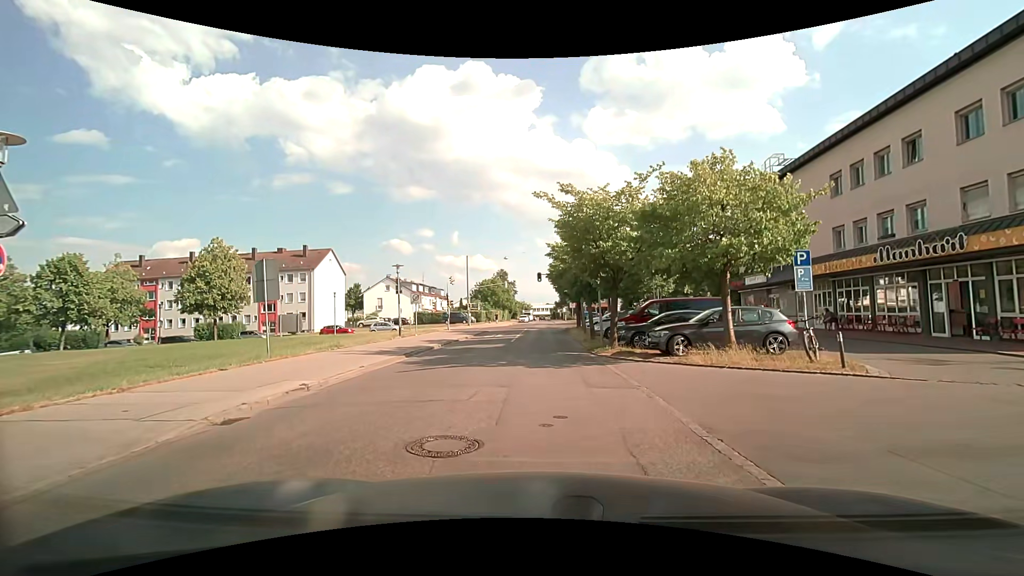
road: residential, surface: asphalt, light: Day
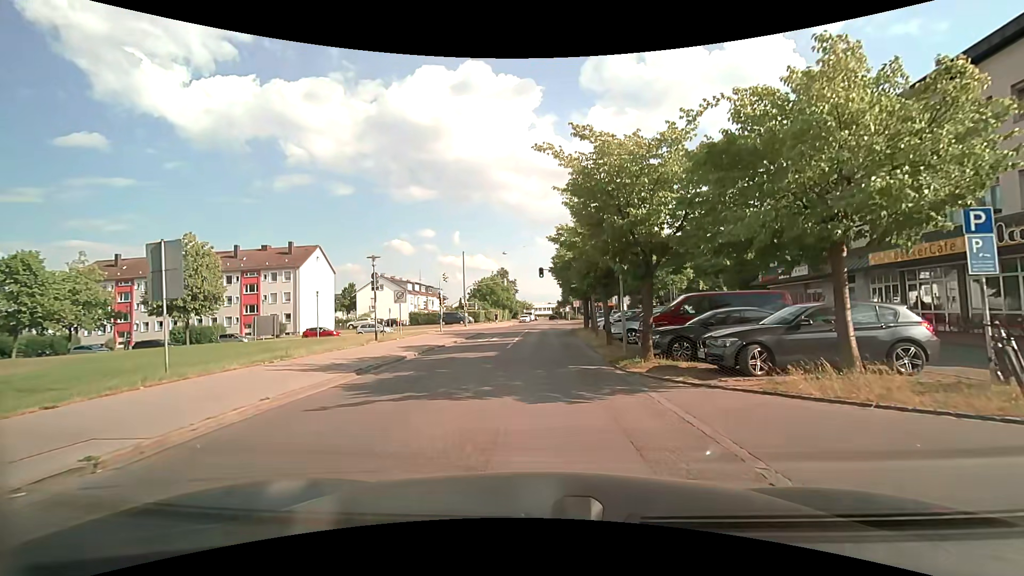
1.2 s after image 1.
(0.0, +5.1) m; 0°
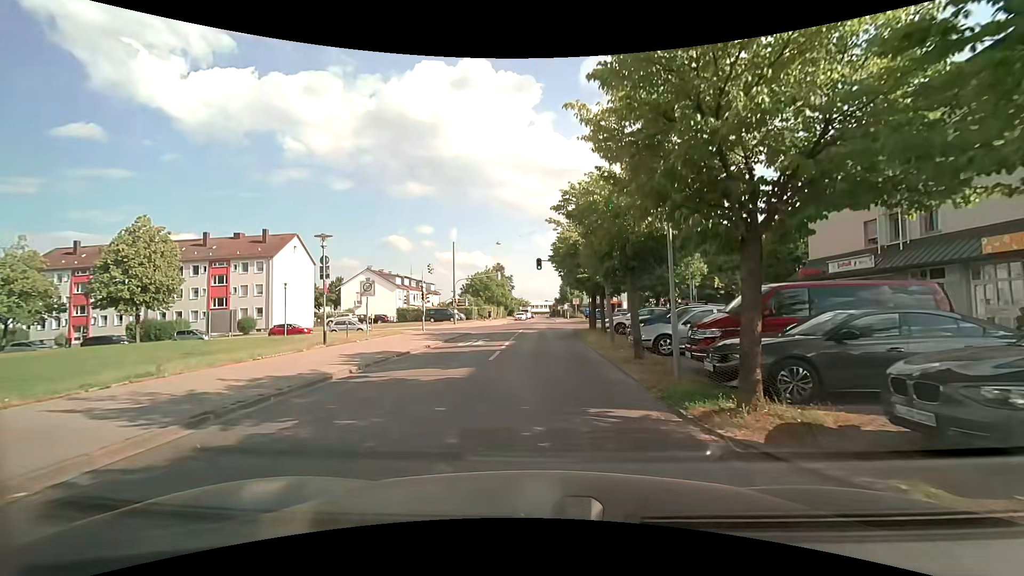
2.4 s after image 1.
(0.0, +6.1) m; +2°
(0, +10) (0, +20) (0, +30) (-1, +40) (-4, +49) (-13, +53) (-23, +53) (-33, +52) (-43, +51) (-53, +50) m
